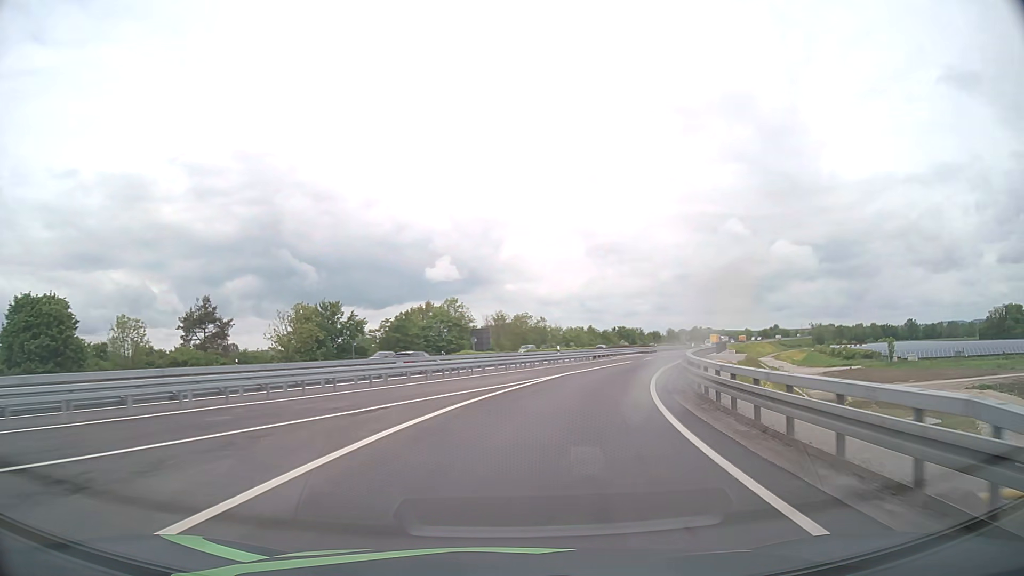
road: motorway_link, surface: asphalt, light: Day
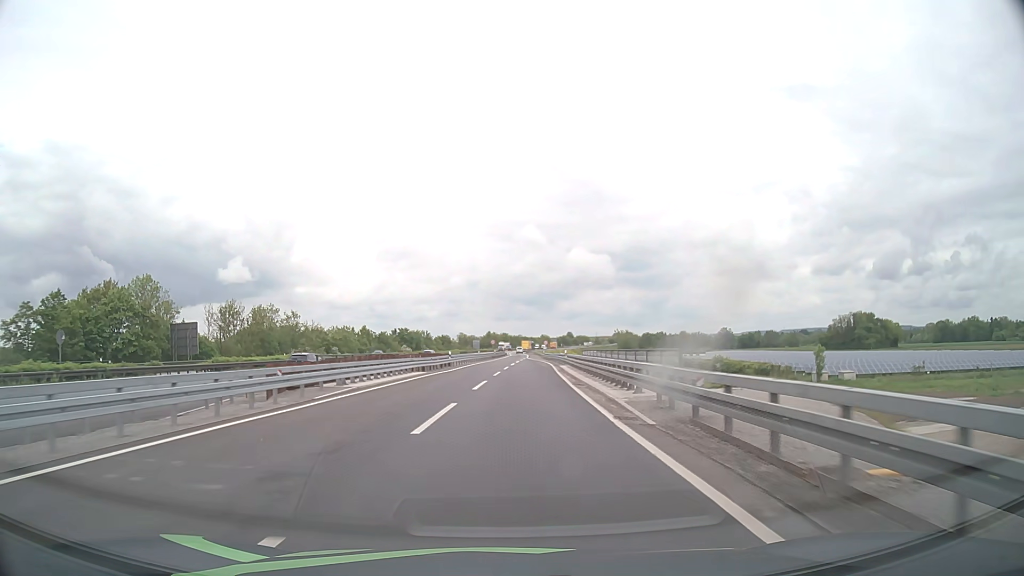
(+9.4, +44.1) m; +19°
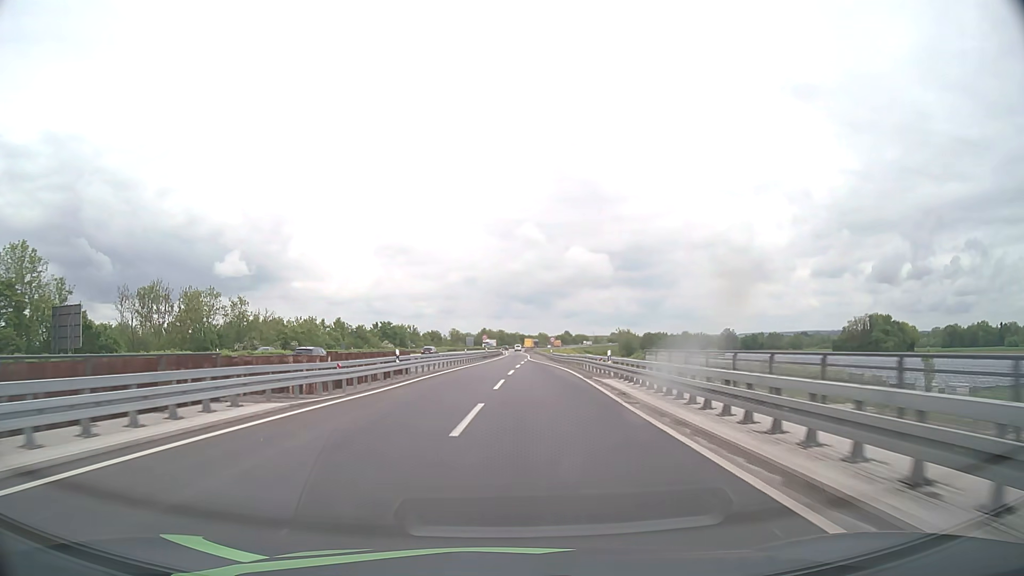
(+0.1, +24.9) m; 0°
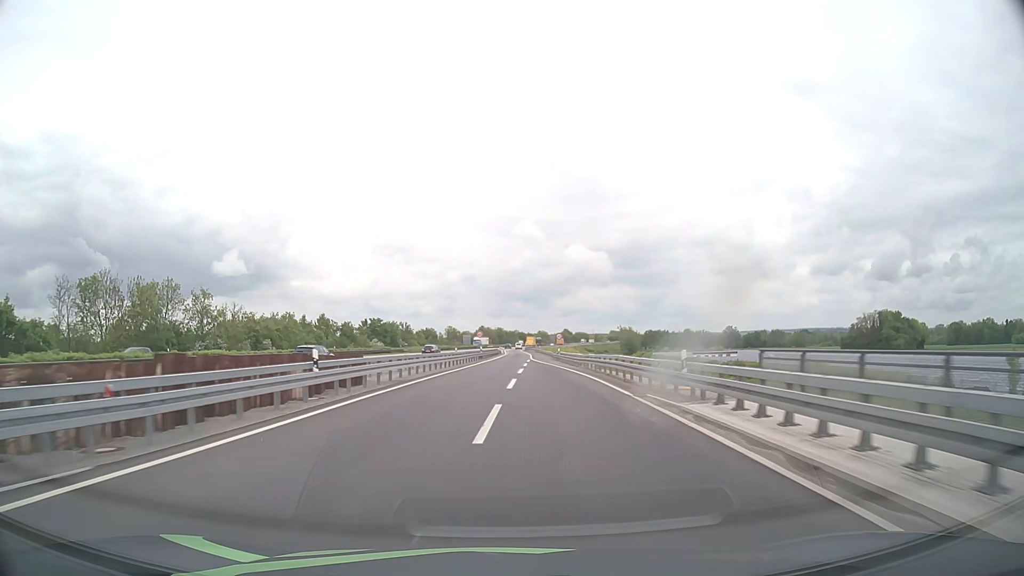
(0.0, +12.9) m; 0°
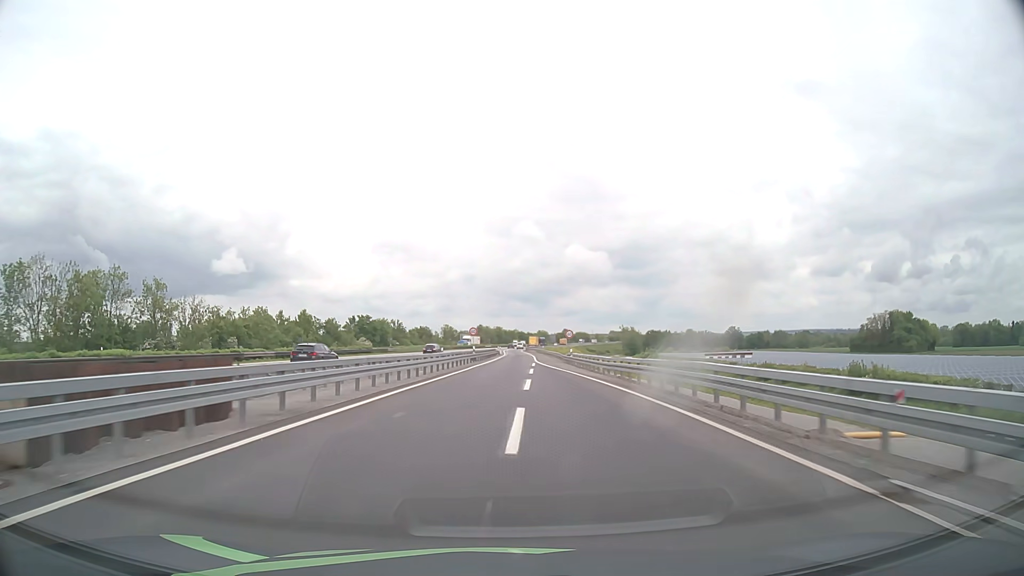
(0.0, +13.2) m; 0°
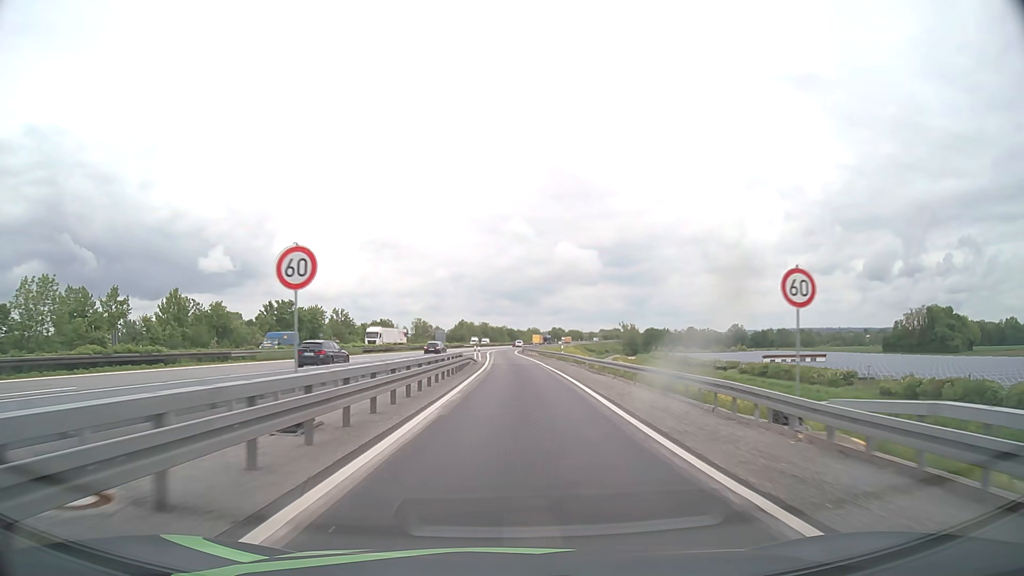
(+0.2, +50.3) m; +1°
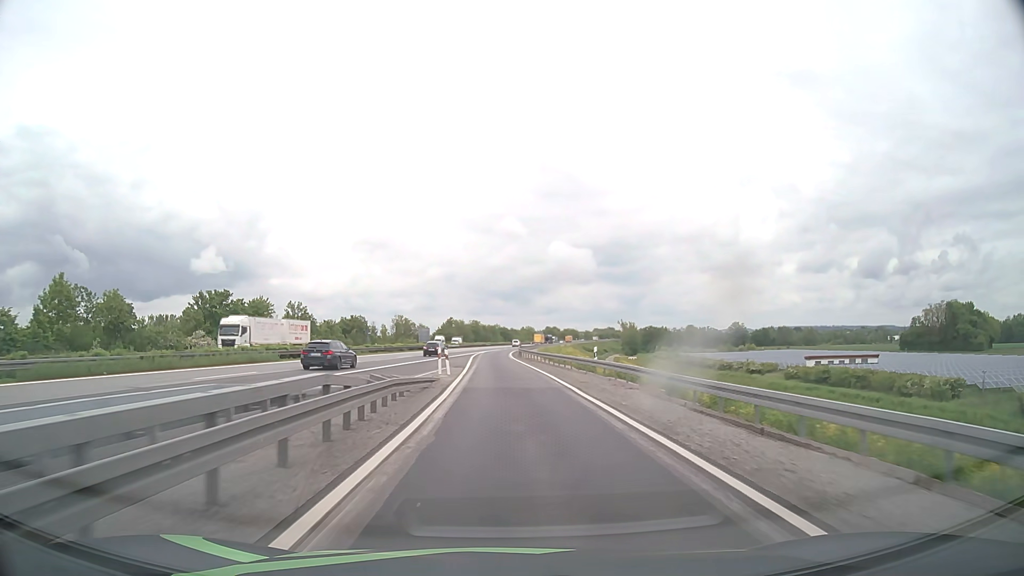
(+0.2, +23.5) m; +1°
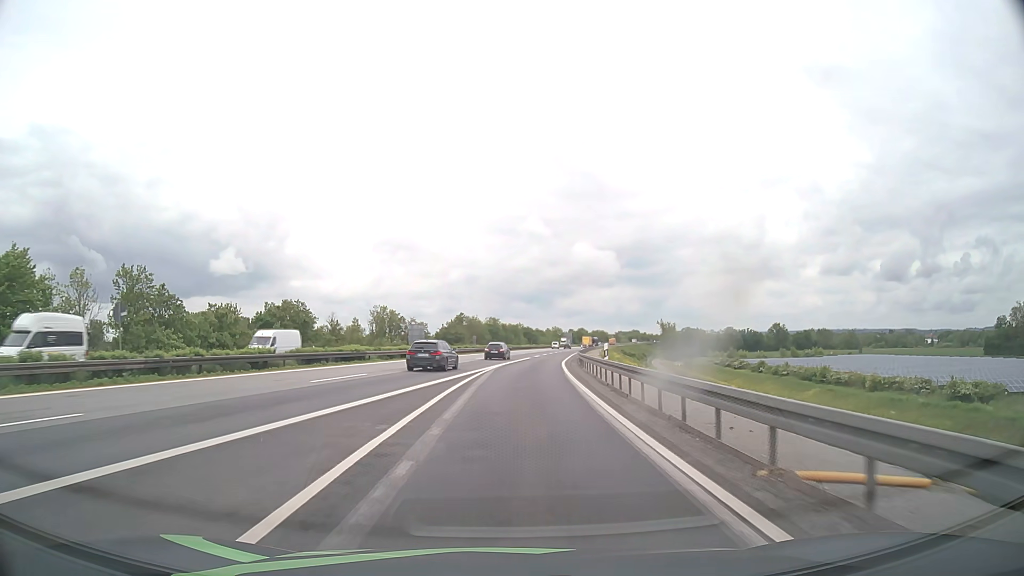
(-1.2, +55.0) m; -2°
(0, +10) (0, +20) (+1, +30) (+1, +40) (+2, +50) (+3, +60) (+4, +70) (+4, +80) (+5, +90) (+6, +100) m
